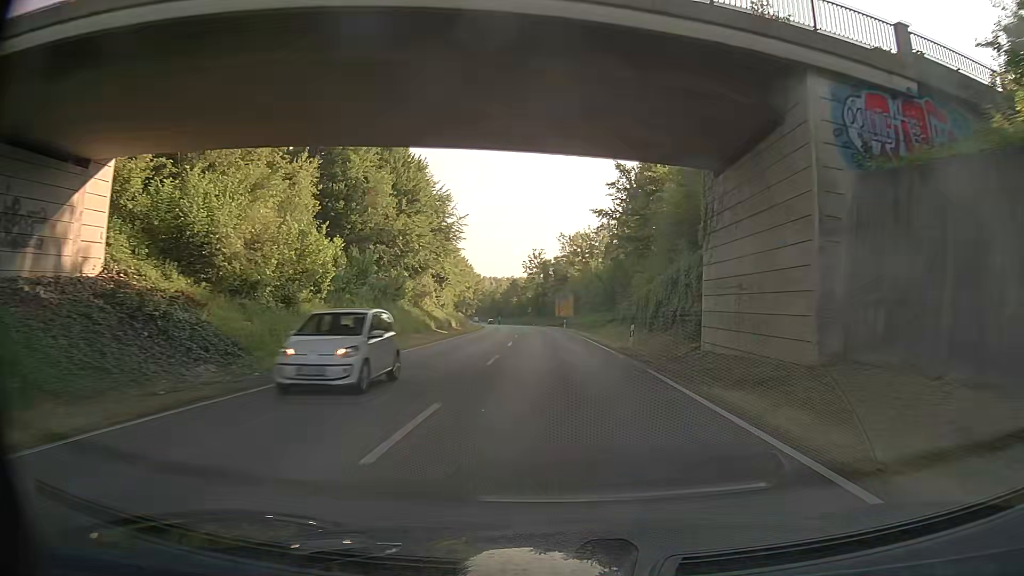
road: primary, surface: asphalt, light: Day
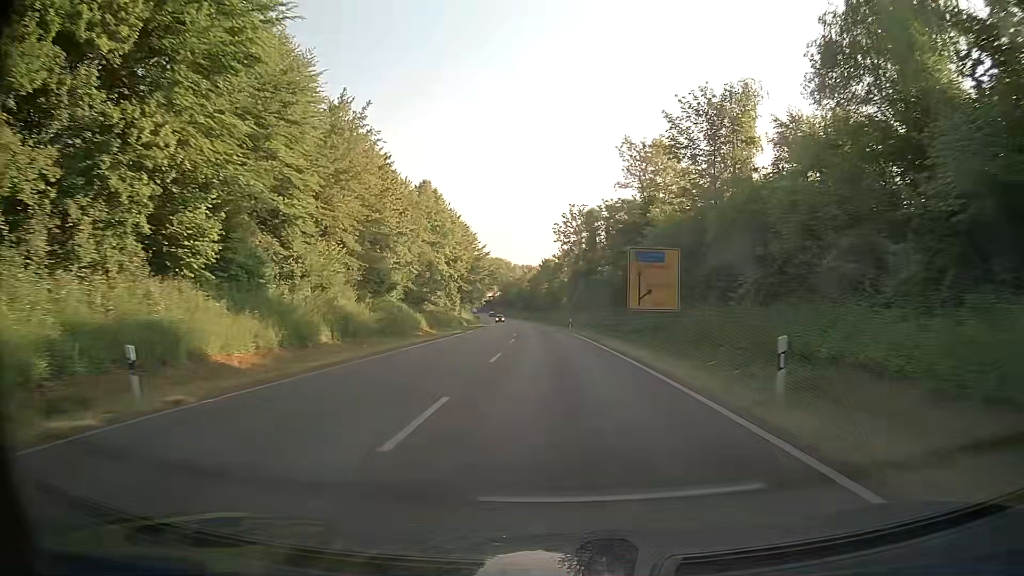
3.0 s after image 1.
(-1.4, +59.9) m; -3°
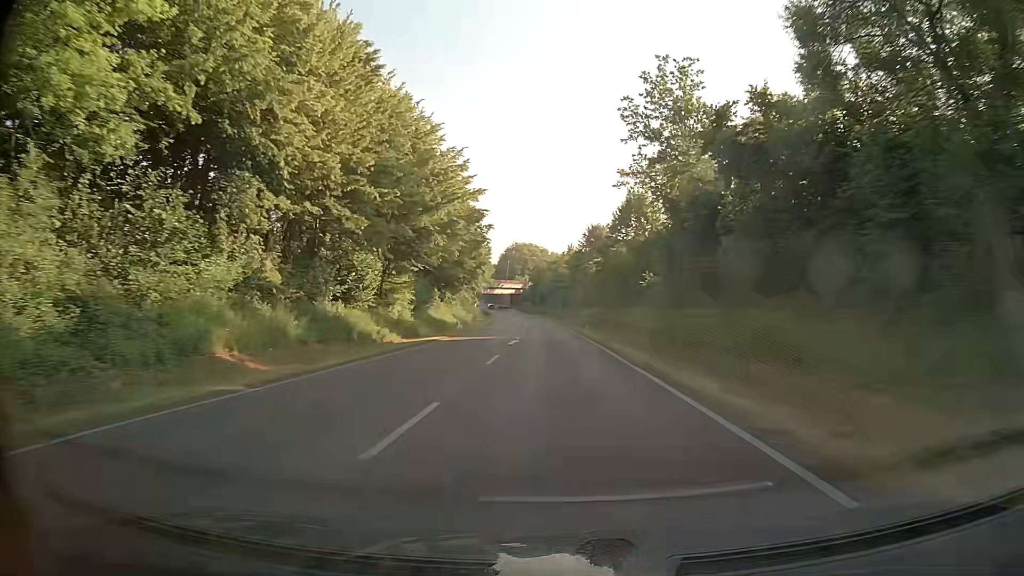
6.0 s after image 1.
(-1.6, +61.7) m; -3°
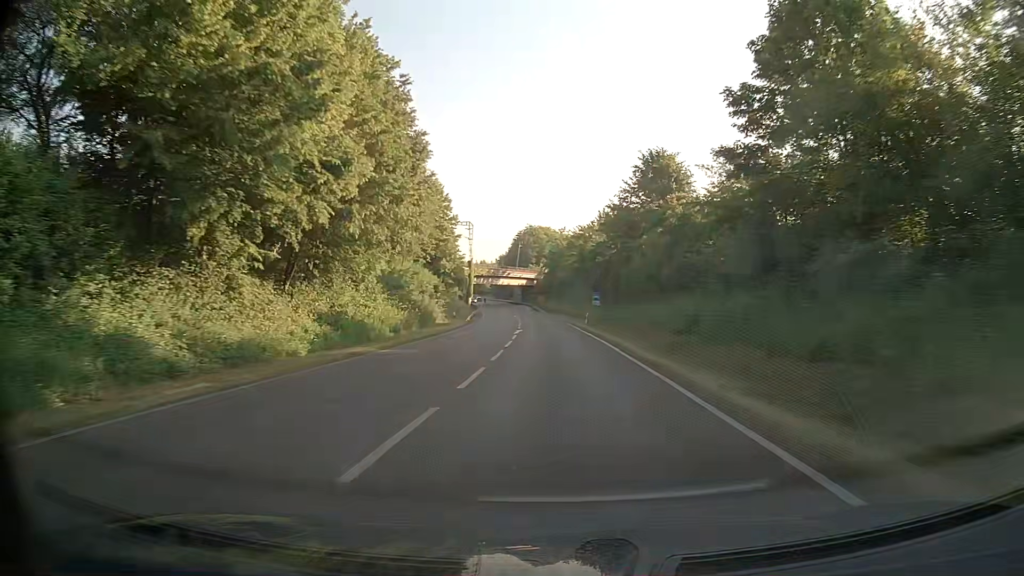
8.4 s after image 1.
(-0.9, +50.1) m; -2°
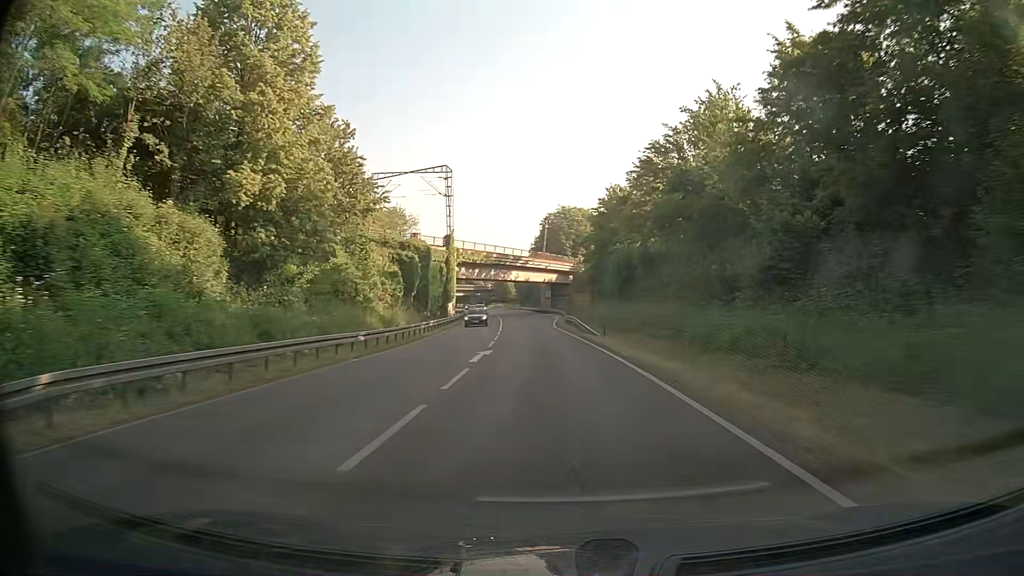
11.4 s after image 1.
(-1.4, +62.2) m; -3°
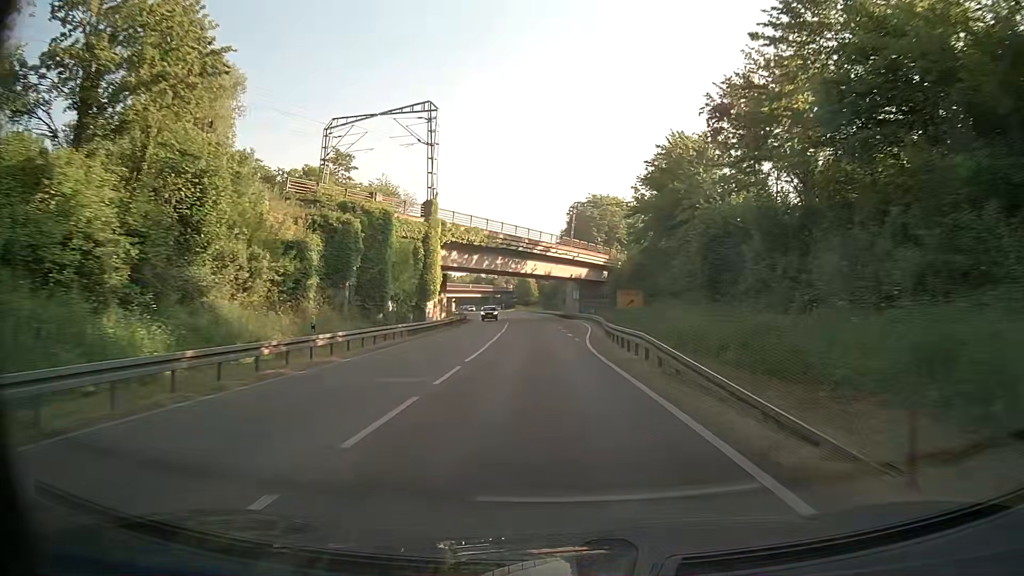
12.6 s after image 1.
(-0.5, +24.7) m; -2°
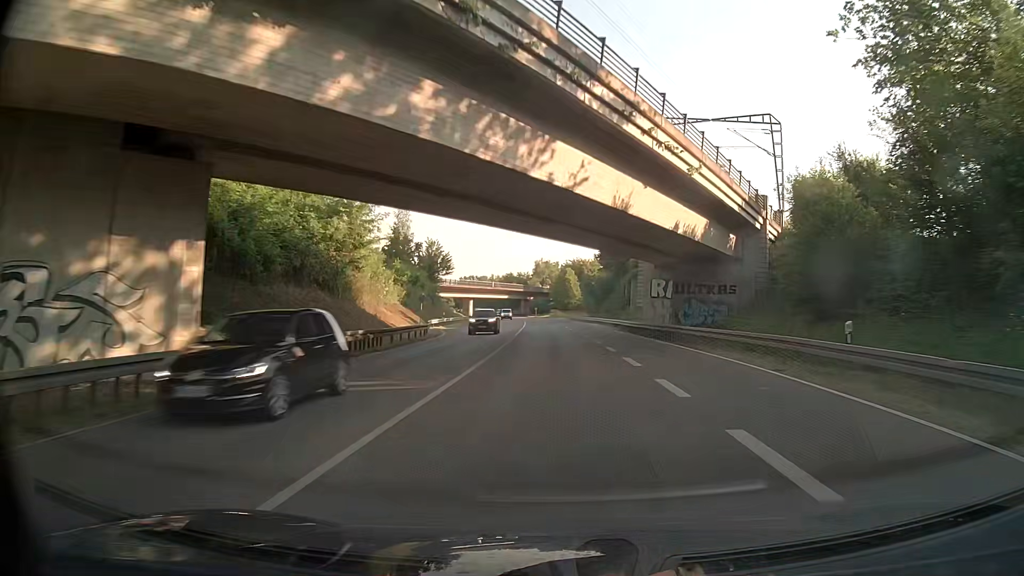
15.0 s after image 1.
(-1.8, +48.9) m; -3°
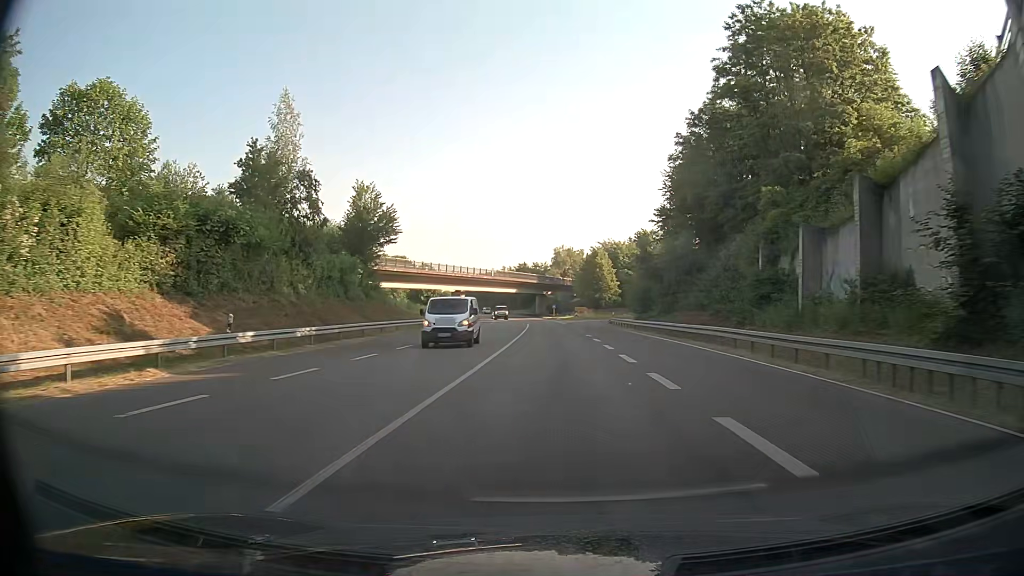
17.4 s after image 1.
(-0.3, +48.4) m; -2°
(0, +10) (0, +20) (0, +30) (0, +40) (-1, +50) (-1, +60) (-1, +70) (-2, +80) (-3, +90) (-3, +100) m
